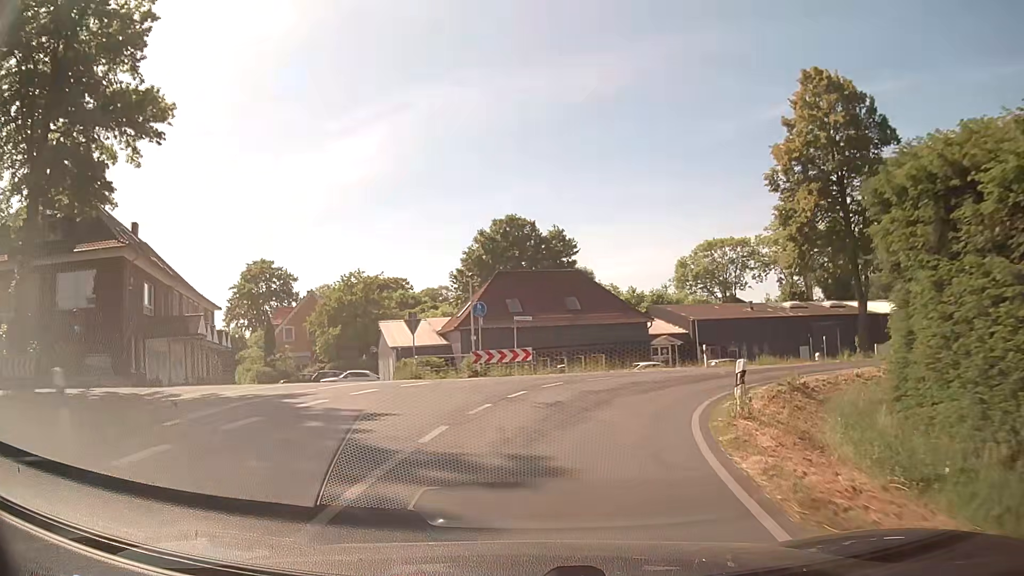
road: secondary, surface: asphalt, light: Day
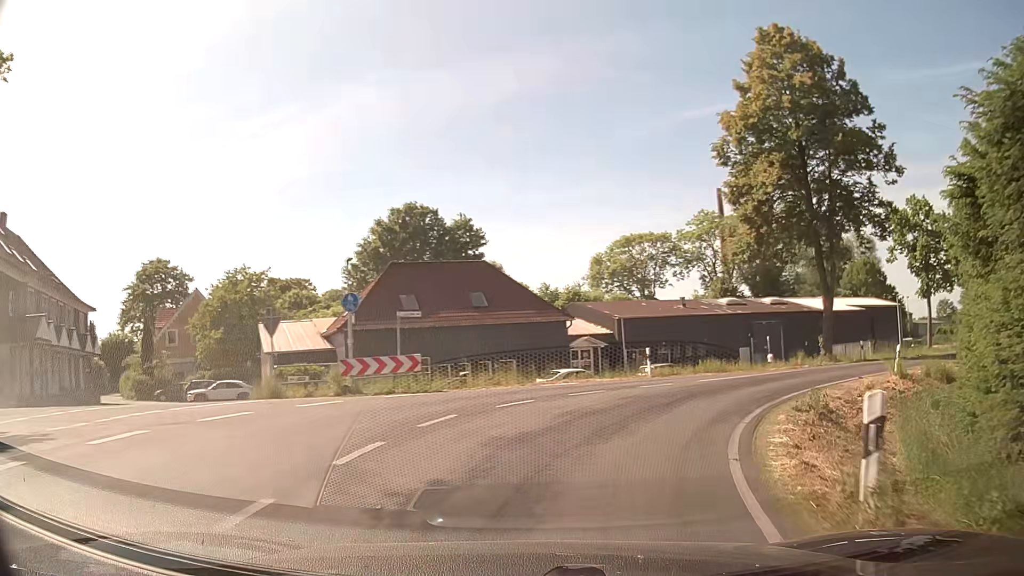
(+0.4, +7.3) m; +7°
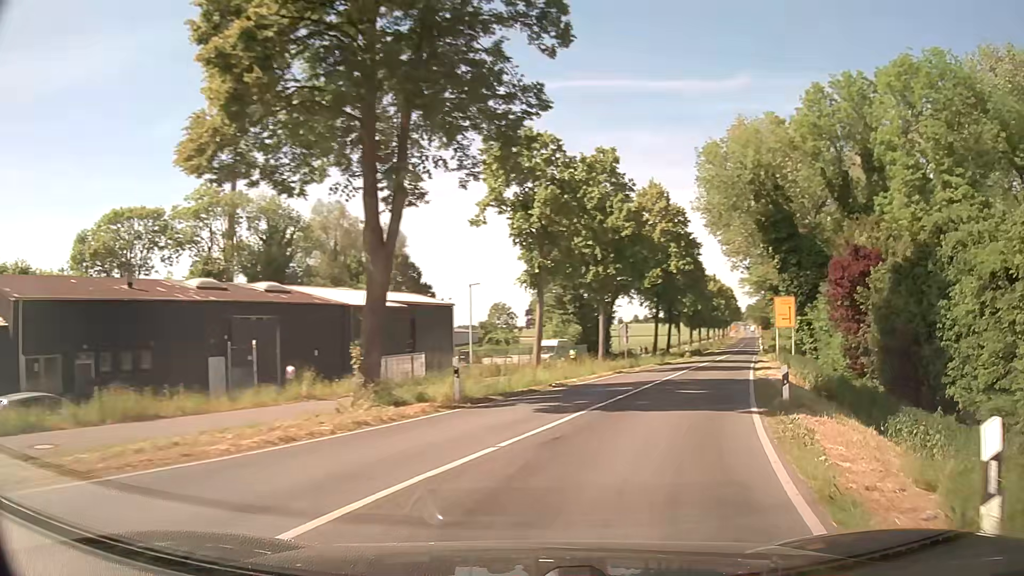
(+7.0, +19.2) m; +42°
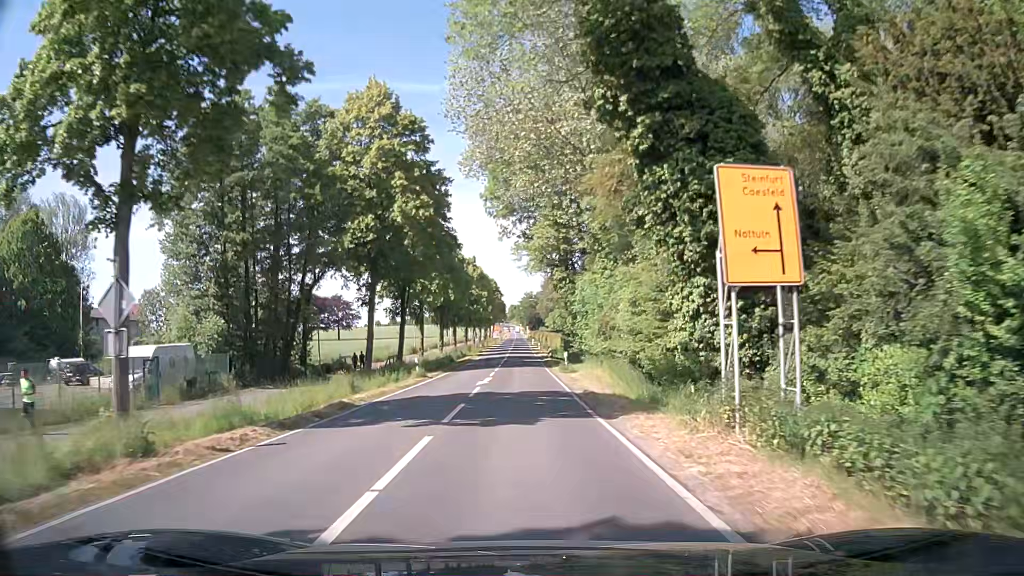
(+8.7, +31.0) m; +21°
